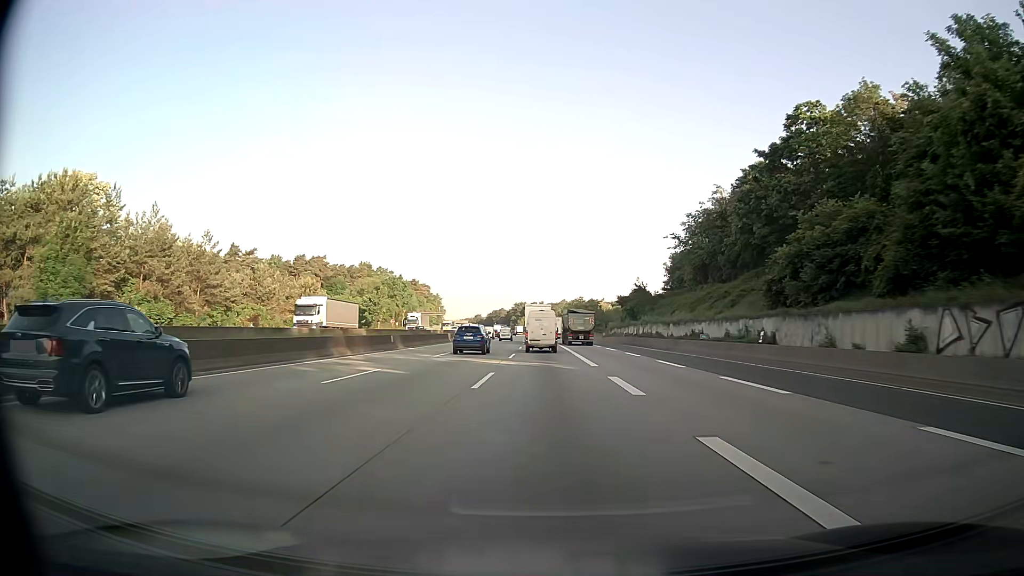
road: motorway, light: Day
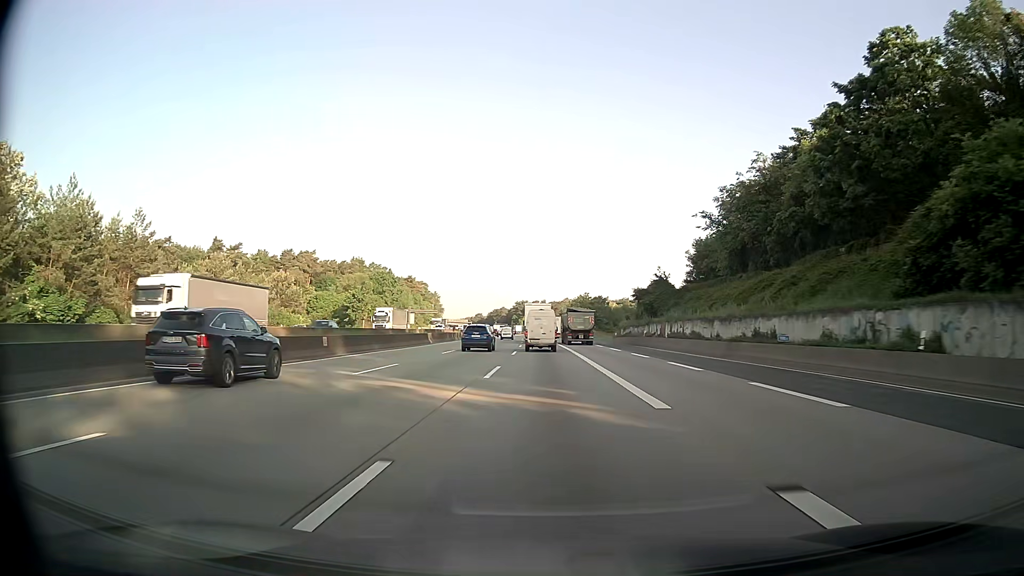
(+0.1, +15.0) m; 0°
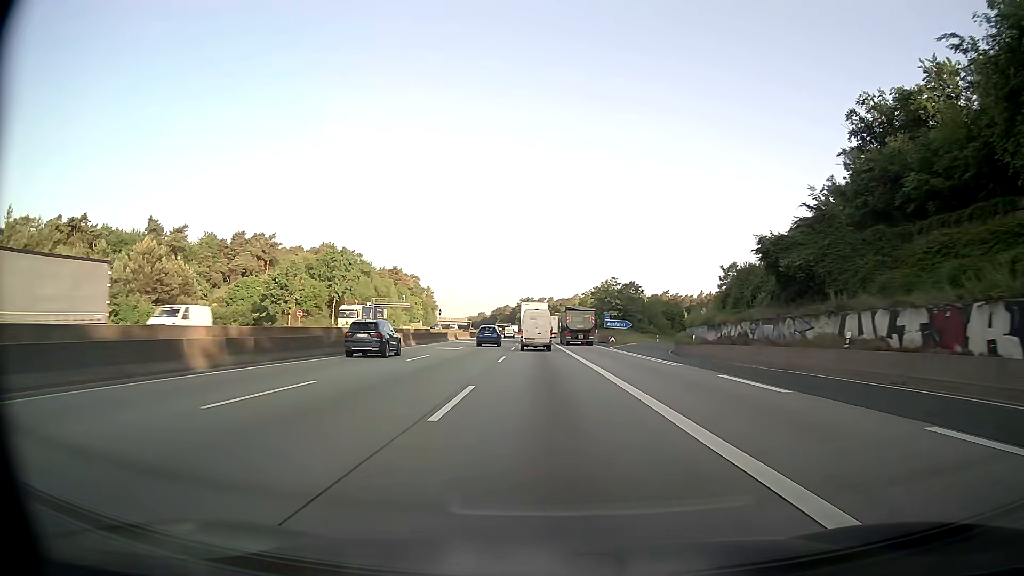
(-0.1, +45.1) m; 0°
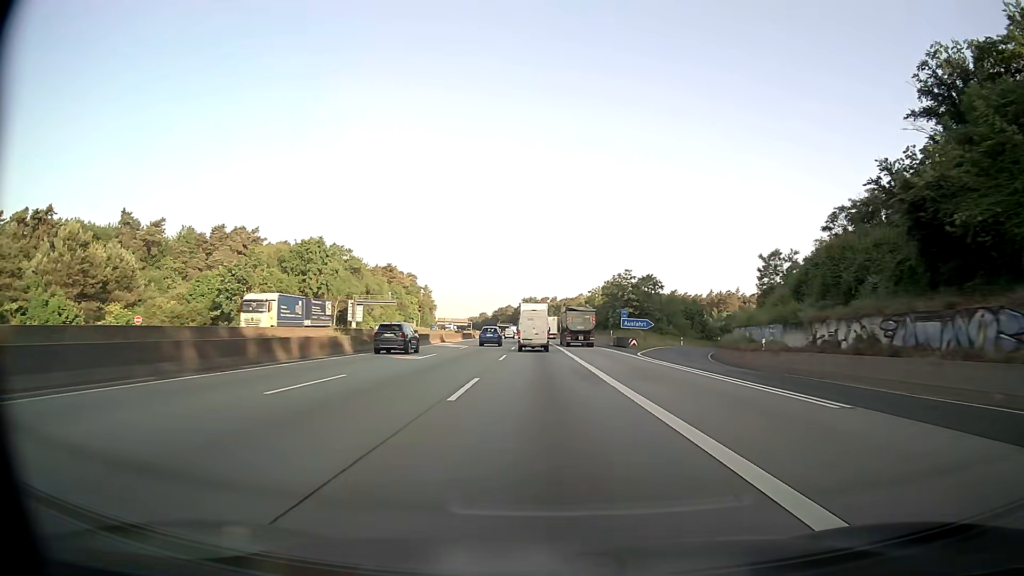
(0.0, +15.1) m; 0°
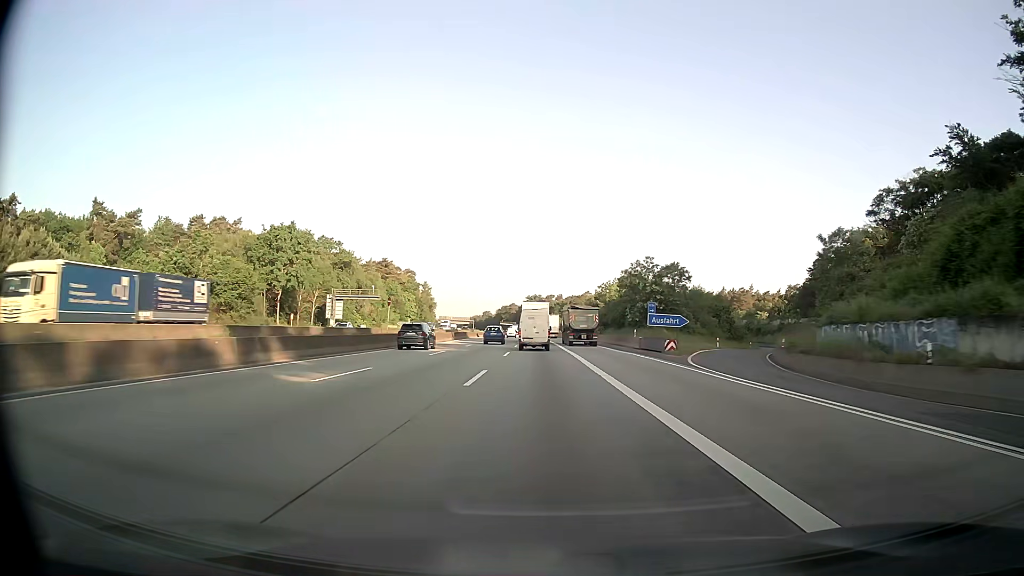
(-0.1, +15.1) m; 0°
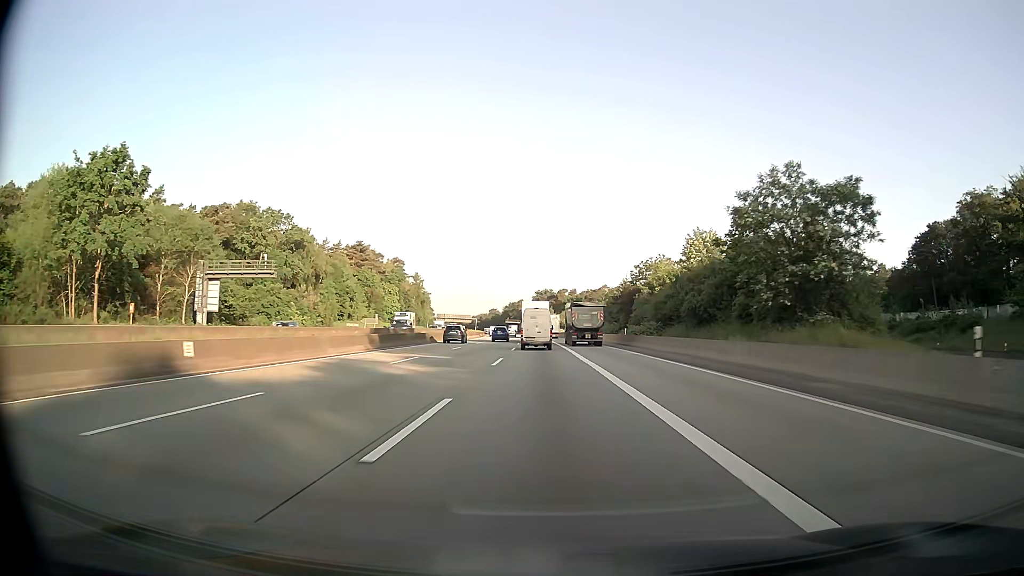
(-0.4, +45.3) m; -1°
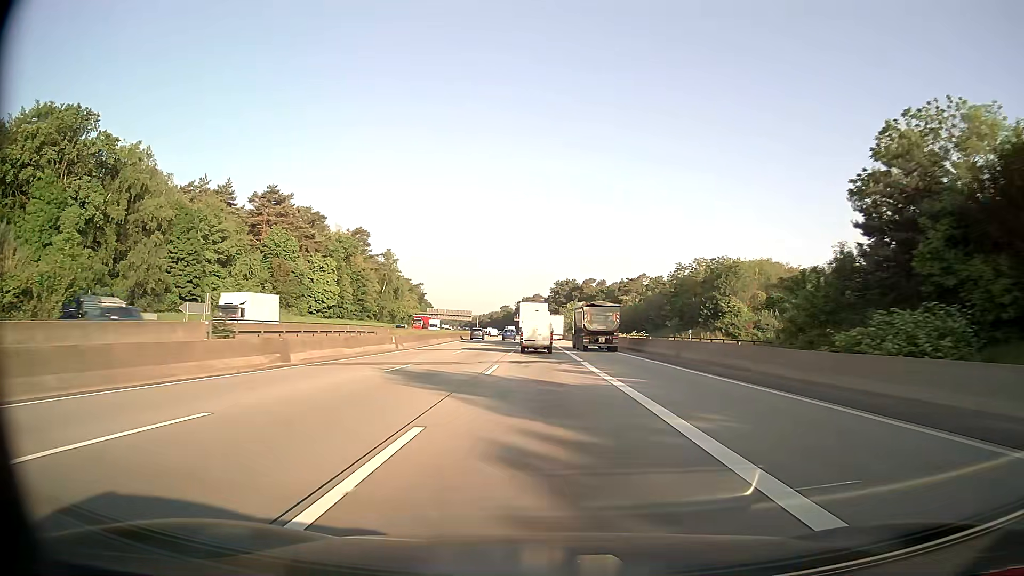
(-1.1, +75.7) m; -1°
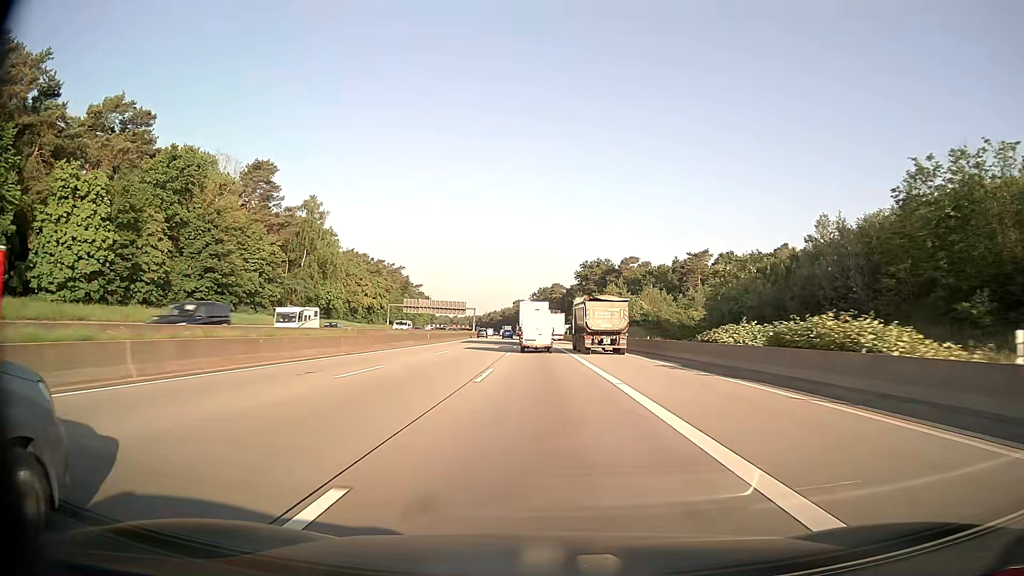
(-1.3, +76.2) m; -2°
(0, +10) (0, +20) (0, +30) (0, +40) (0, +50) (-1, +60) (-1, +70) (-1, +80) (-2, +90) (-2, +100) m
